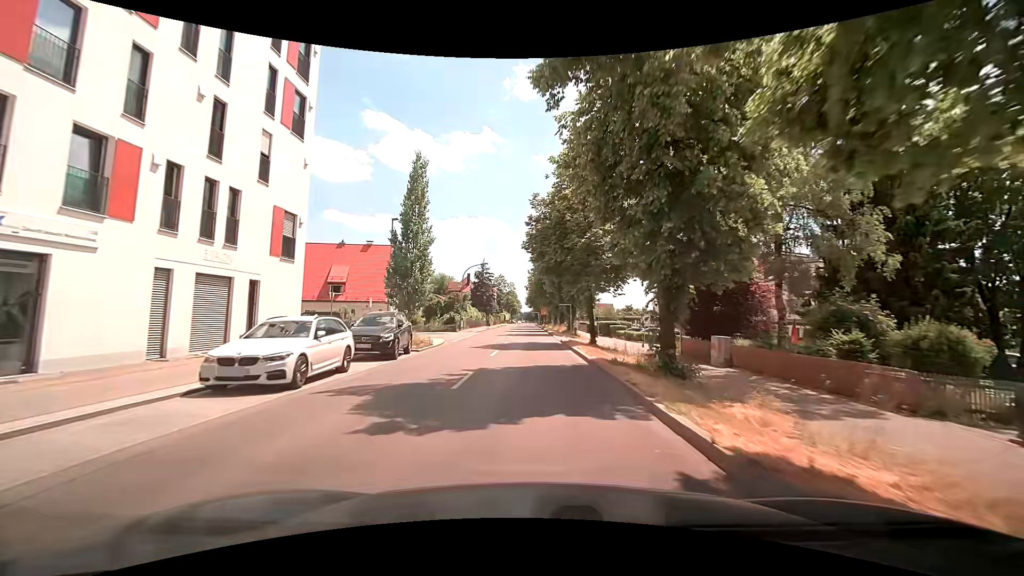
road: secondary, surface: asphalt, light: Day
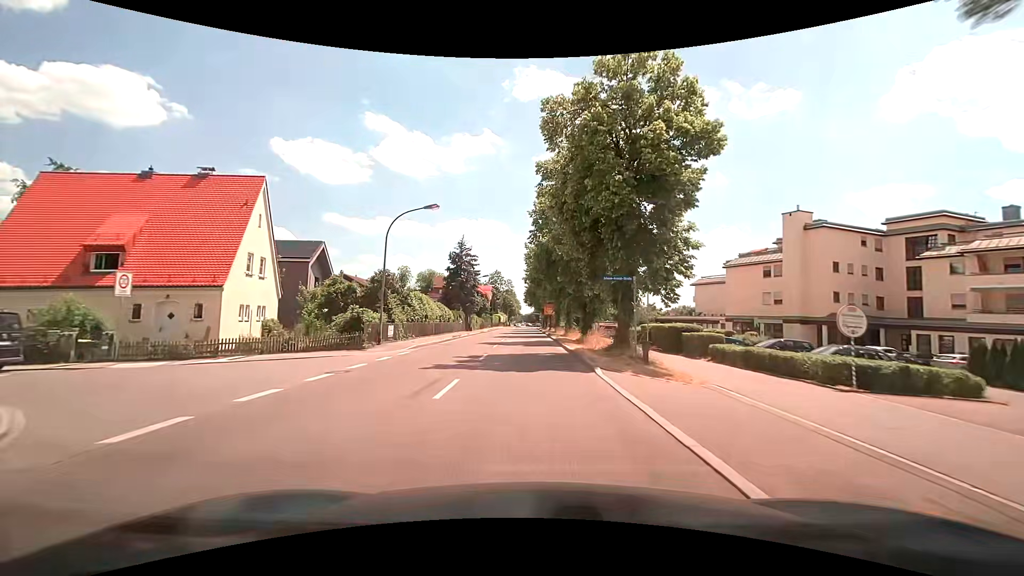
(+0.3, +28.3) m; -1°
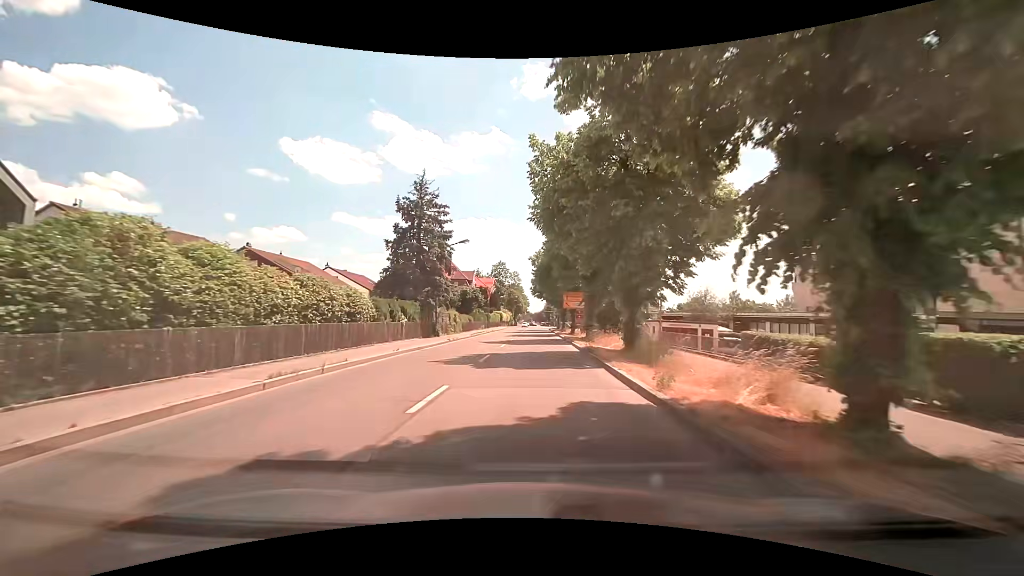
(+0.2, +28.2) m; 0°
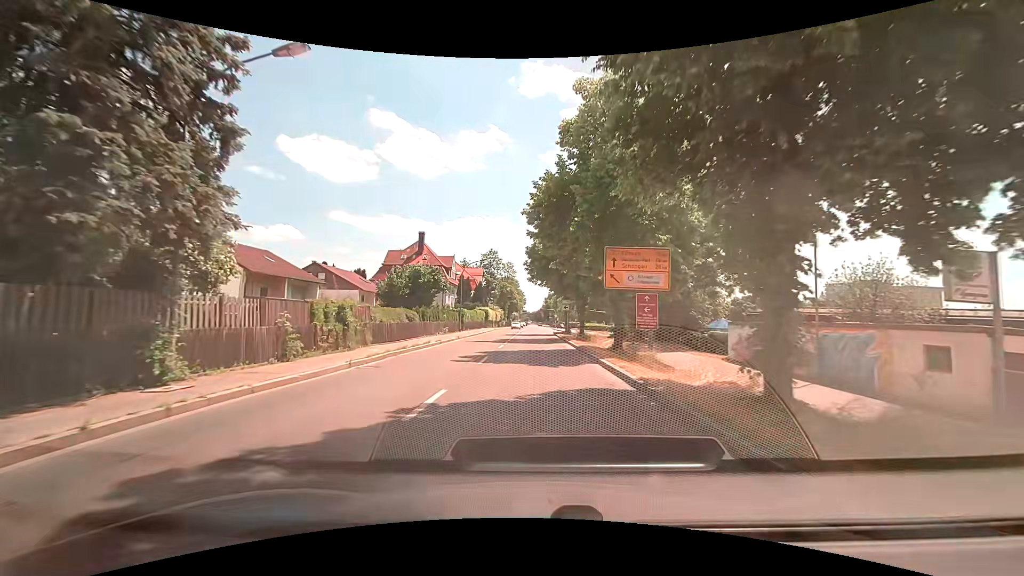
(0.0, +27.7) m; +1°
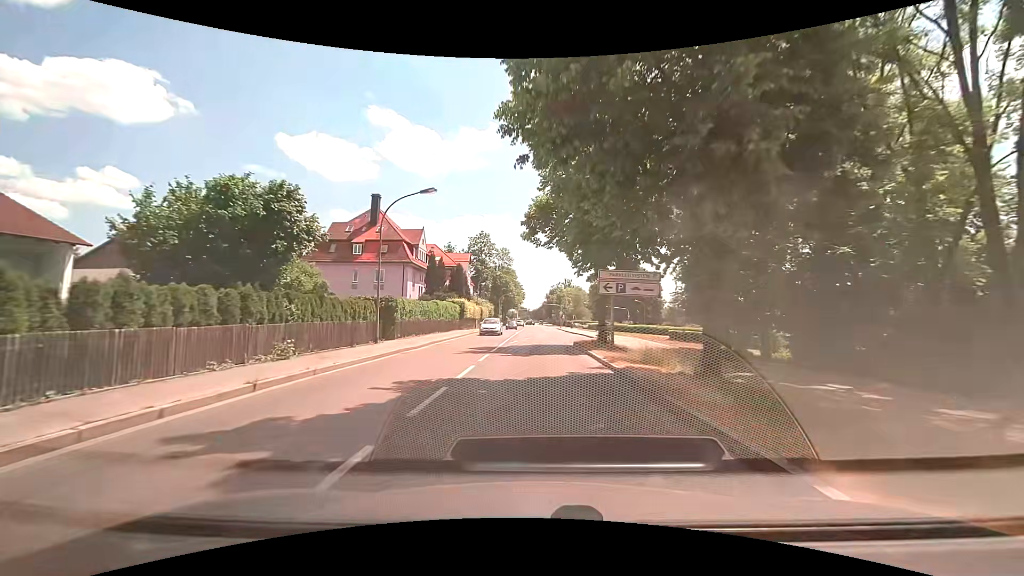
(-0.2, +26.9) m; +1°
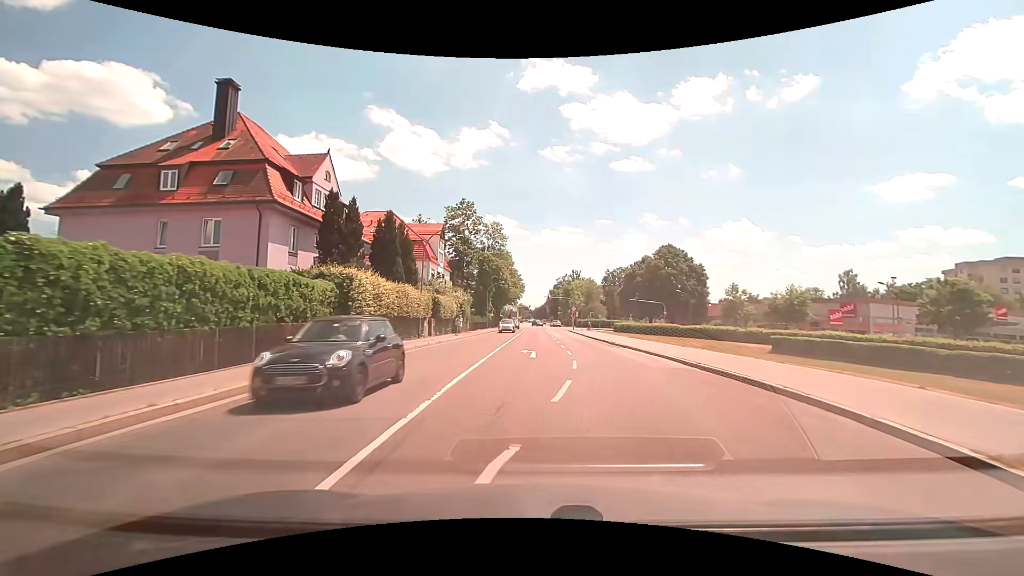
(-0.6, +32.2) m; -1°
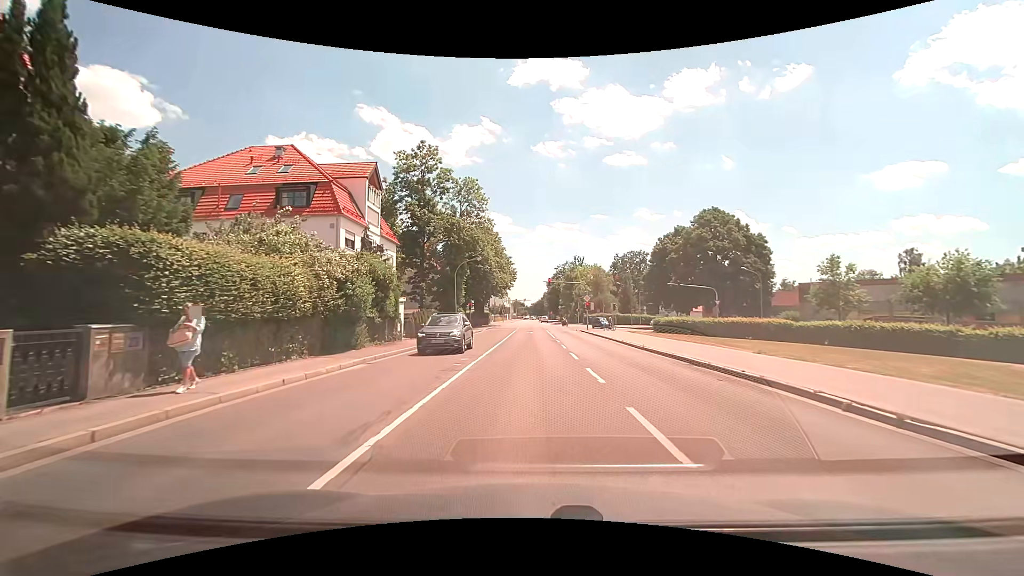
(0.0, +27.4) m; 0°
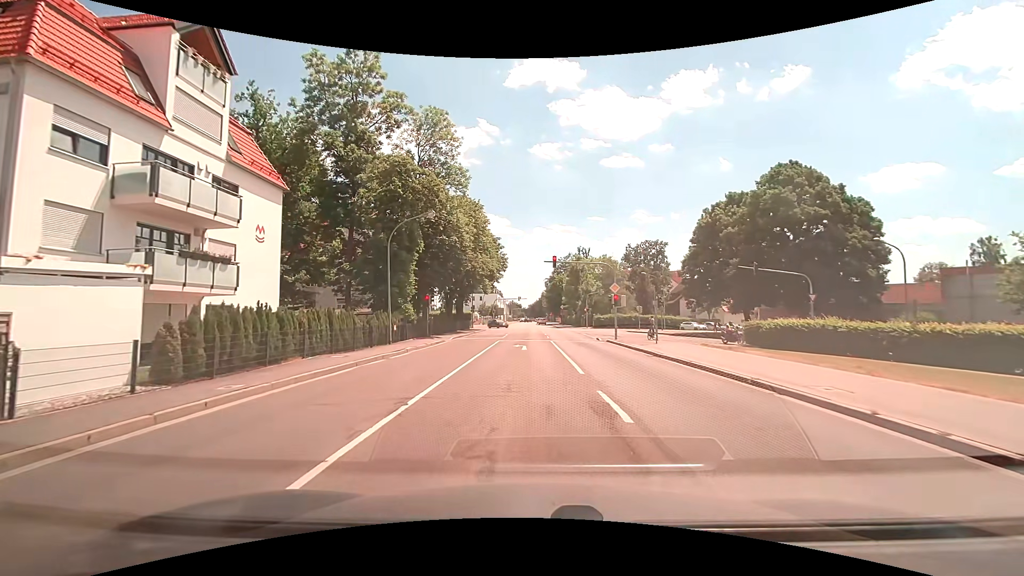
(+0.1, +21.9) m; 0°
